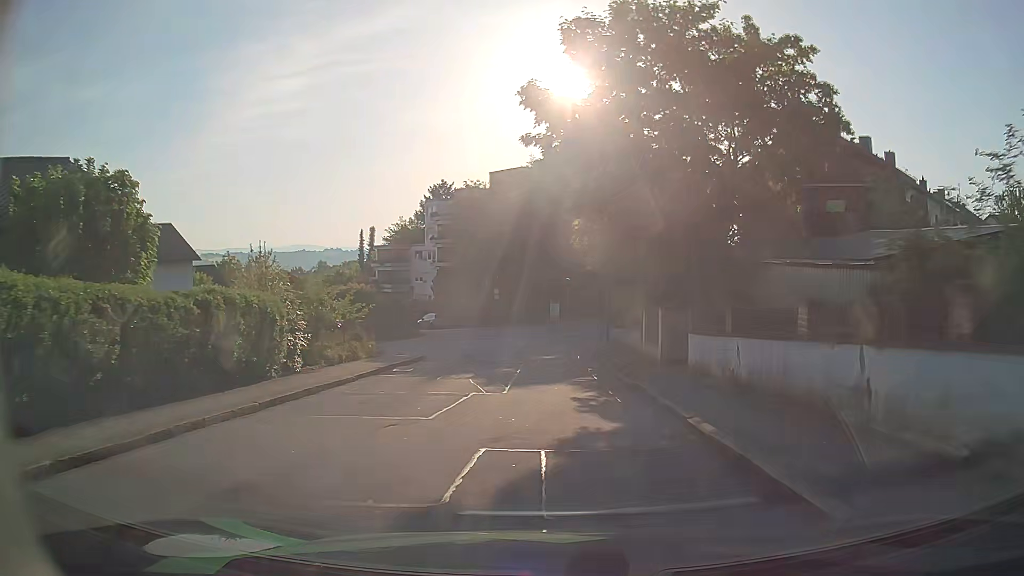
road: residential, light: Day
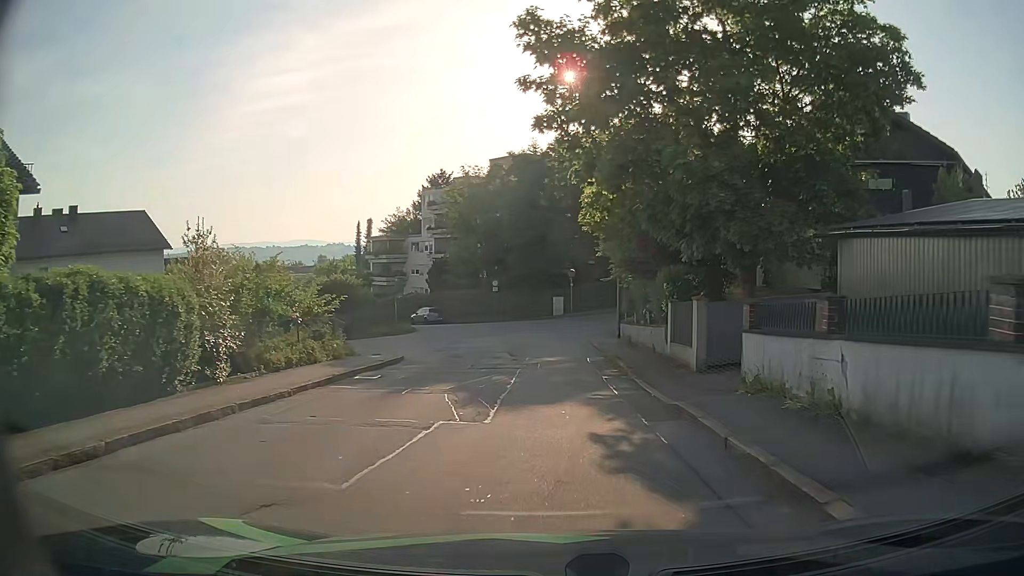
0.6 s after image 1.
(0.0, +4.2) m; +1°
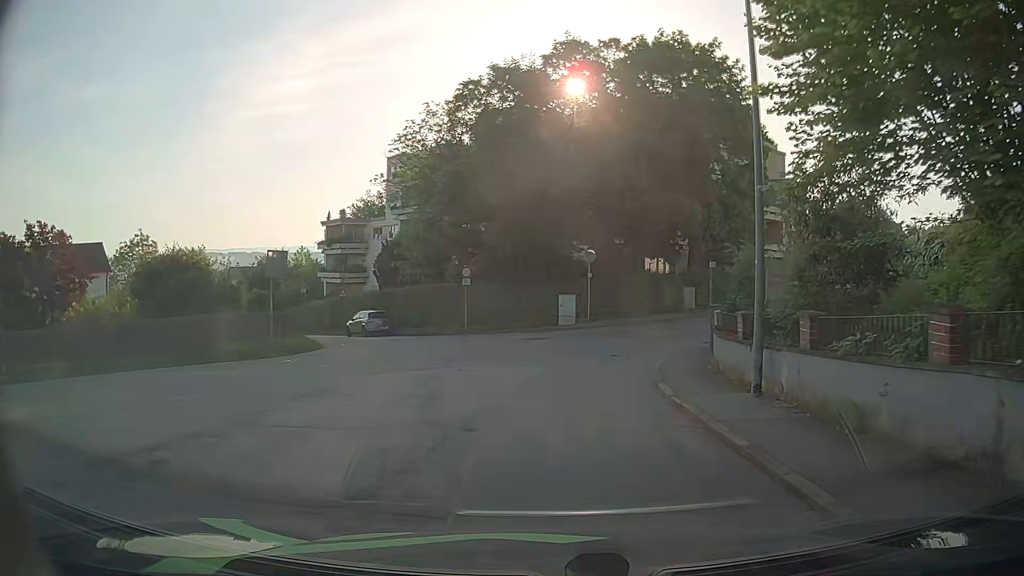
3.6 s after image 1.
(-0.5, +19.7) m; -1°
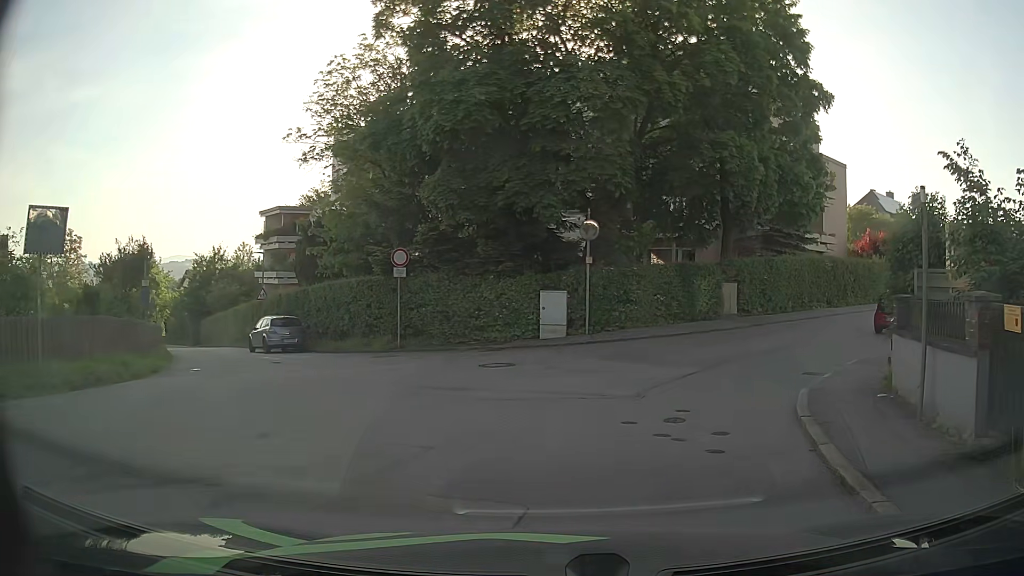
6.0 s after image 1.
(-0.1, +11.0) m; +1°
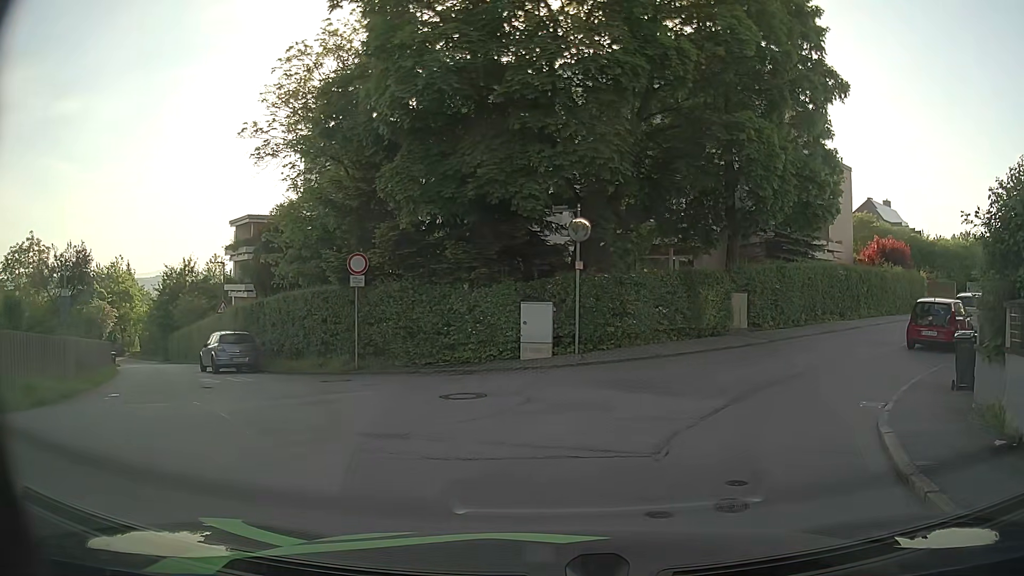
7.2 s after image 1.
(+0.1, +3.2) m; +2°
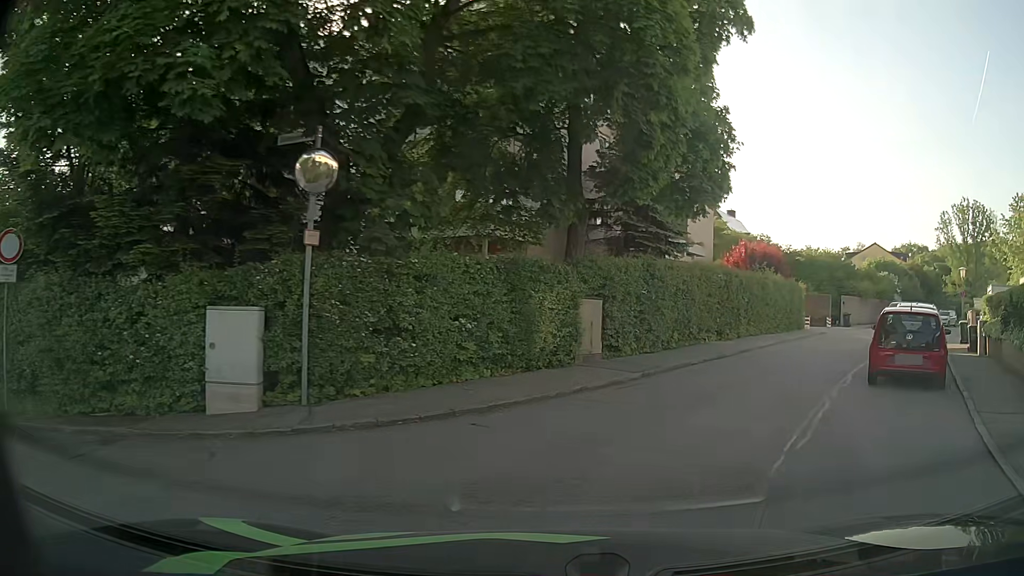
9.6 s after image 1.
(+0.9, +8.2) m; +15°
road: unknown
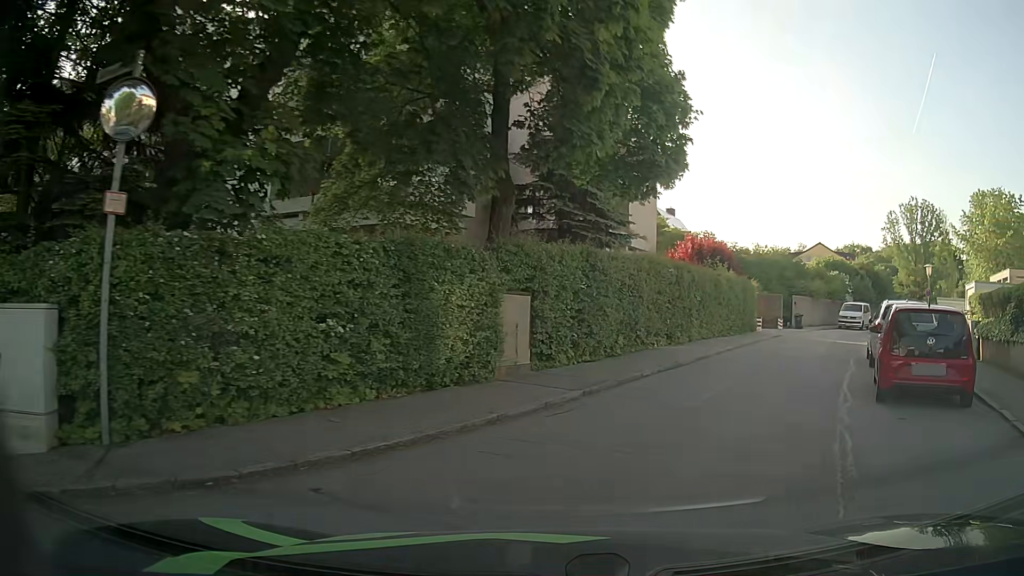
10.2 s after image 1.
(+0.1, +3.1) m; +5°
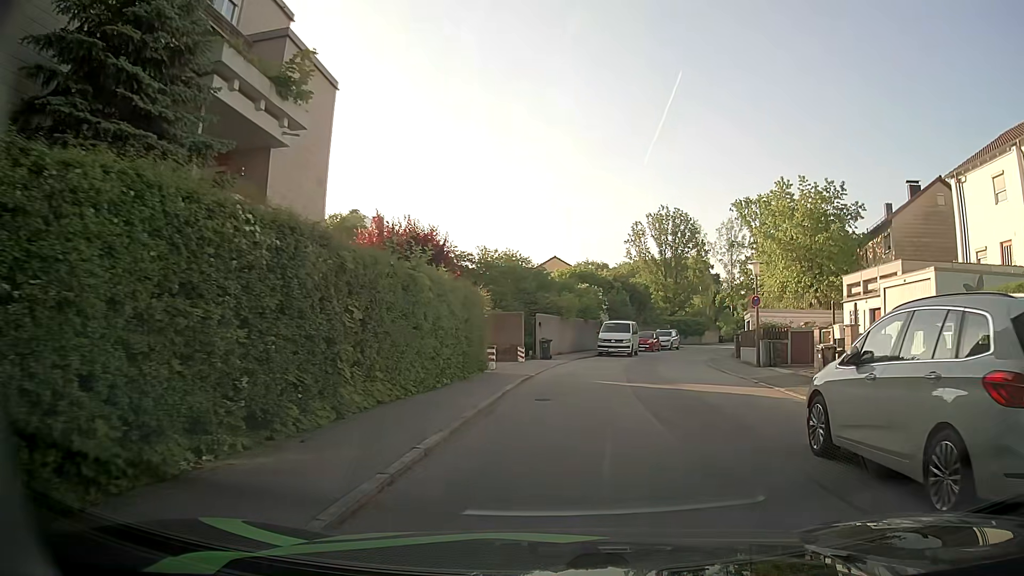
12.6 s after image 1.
(+2.9, +12.3) m; +23°
(+1, +10) (+3, +20) (+5, +29) (+8, +39) (+11, +49) (+15, +58) (+19, +67) (+25, +75) (+31, +83) (+38, +90) m
